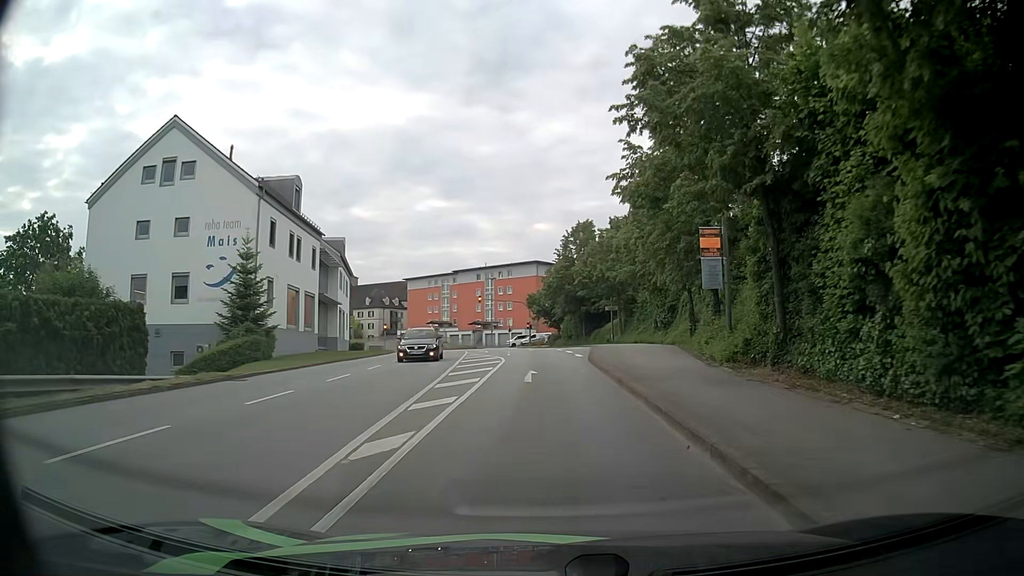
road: tertiary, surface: asphalt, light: Day
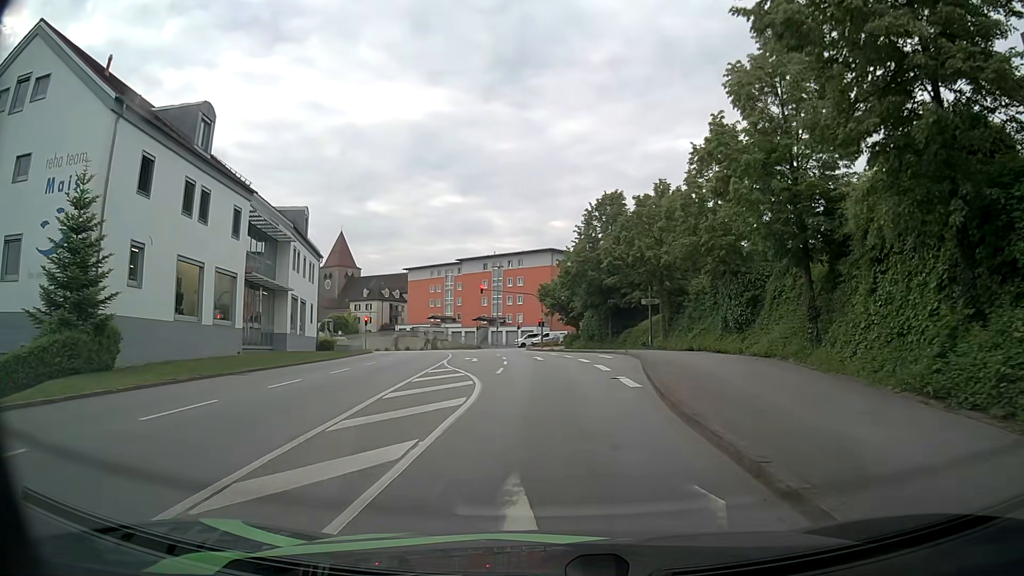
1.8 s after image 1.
(+0.1, +14.6) m; 0°
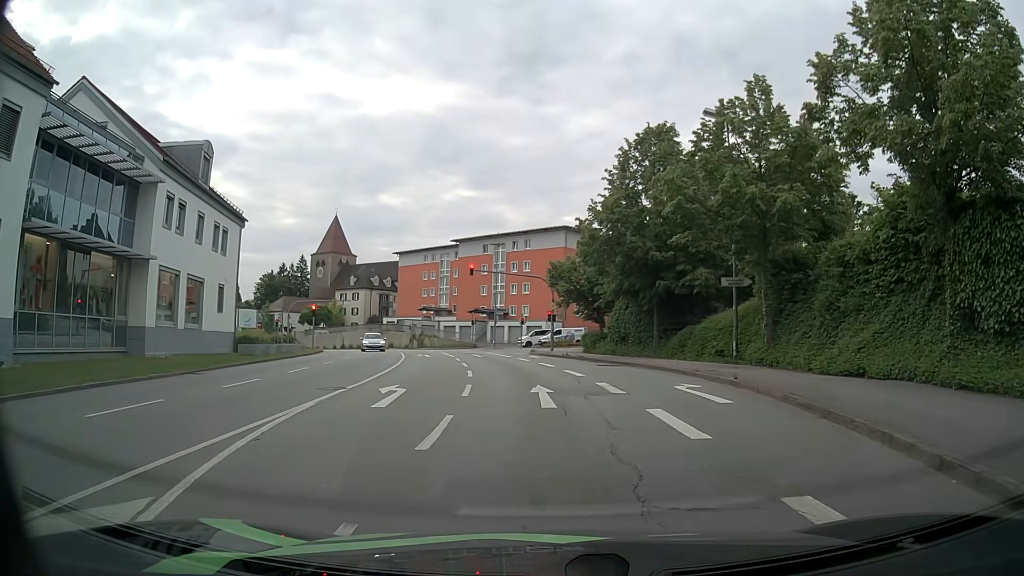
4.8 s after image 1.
(-0.1, +18.1) m; -1°
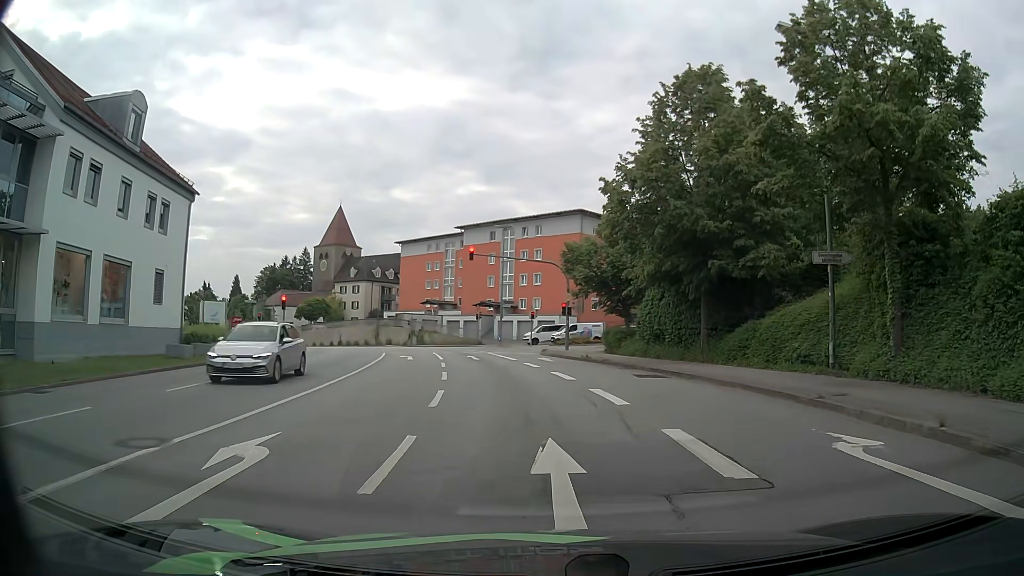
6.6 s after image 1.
(0.0, +8.2) m; 0°
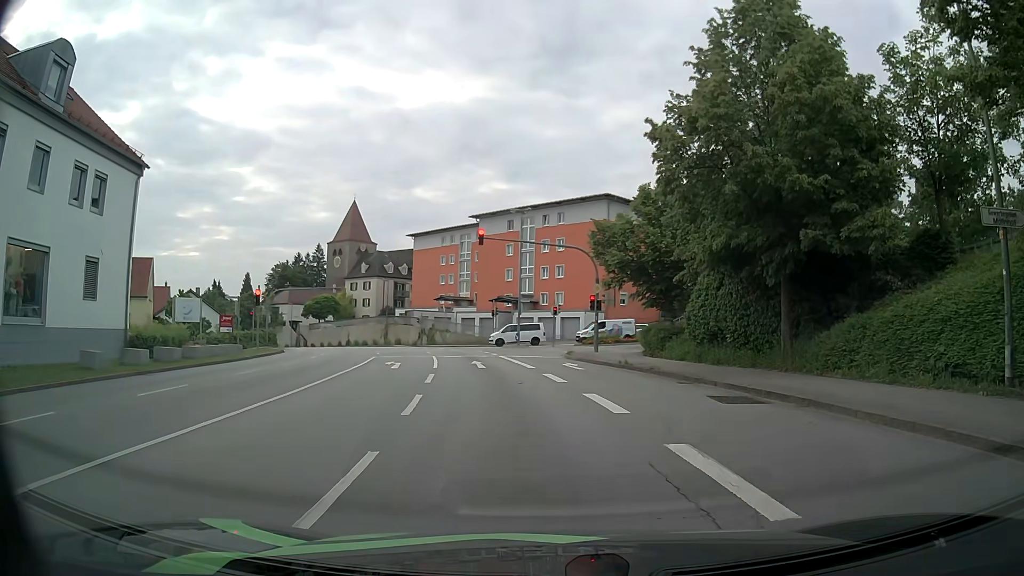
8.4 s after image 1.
(-0.2, +7.1) m; -3°
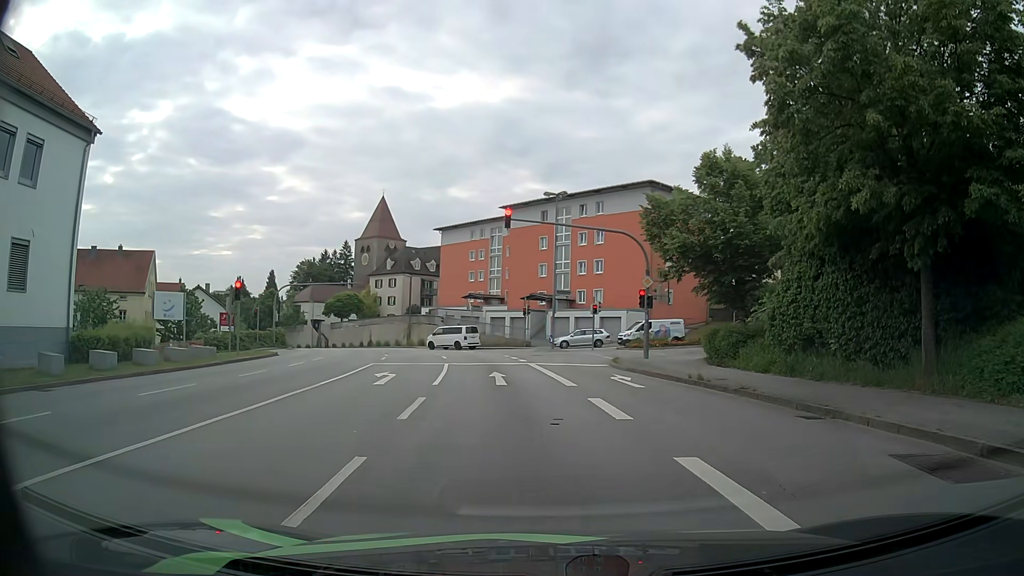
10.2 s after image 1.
(-0.1, +6.4) m; -3°
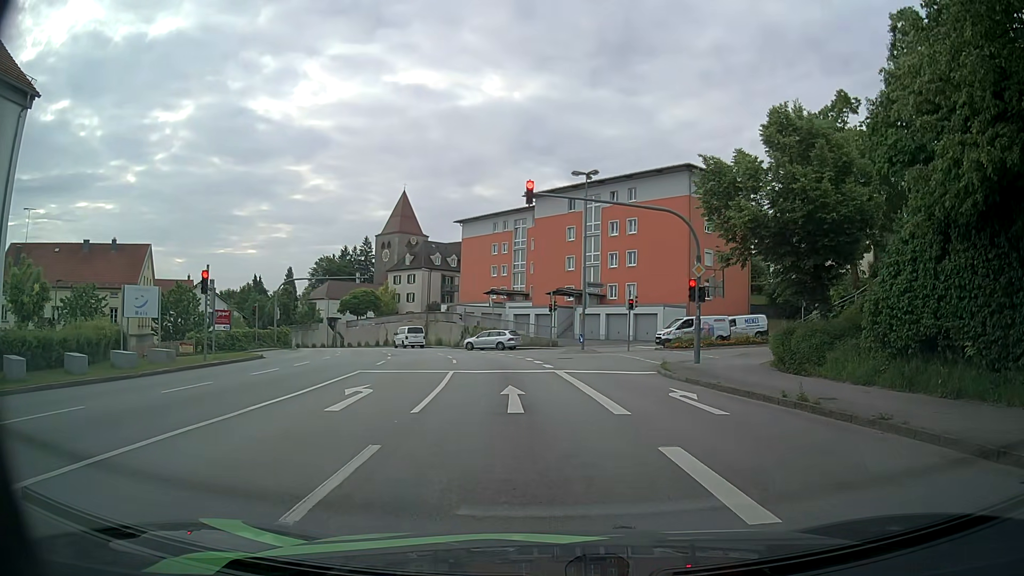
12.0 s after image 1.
(0.0, +5.4) m; -2°
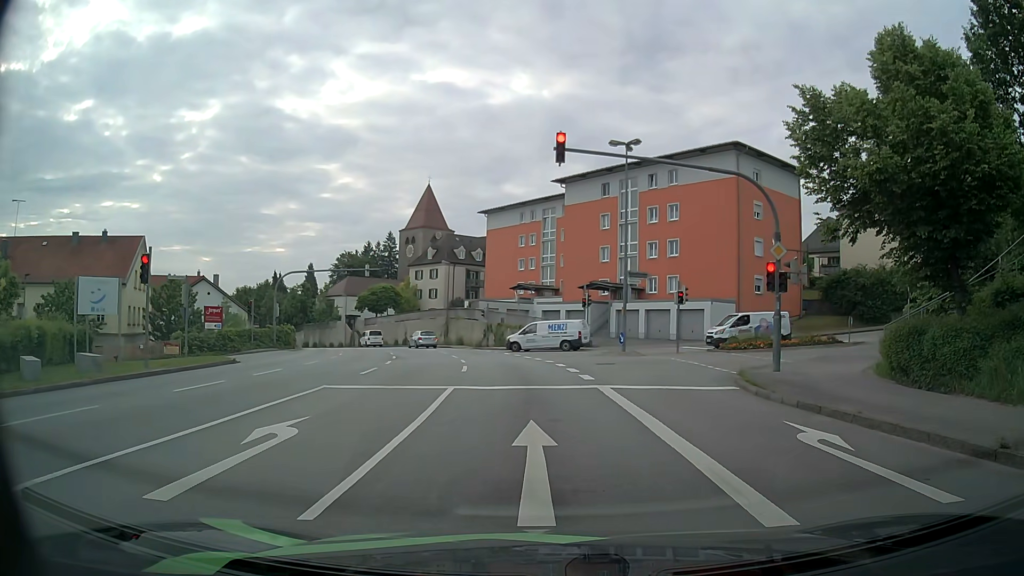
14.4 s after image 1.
(-0.1, +6.0) m; -2°
